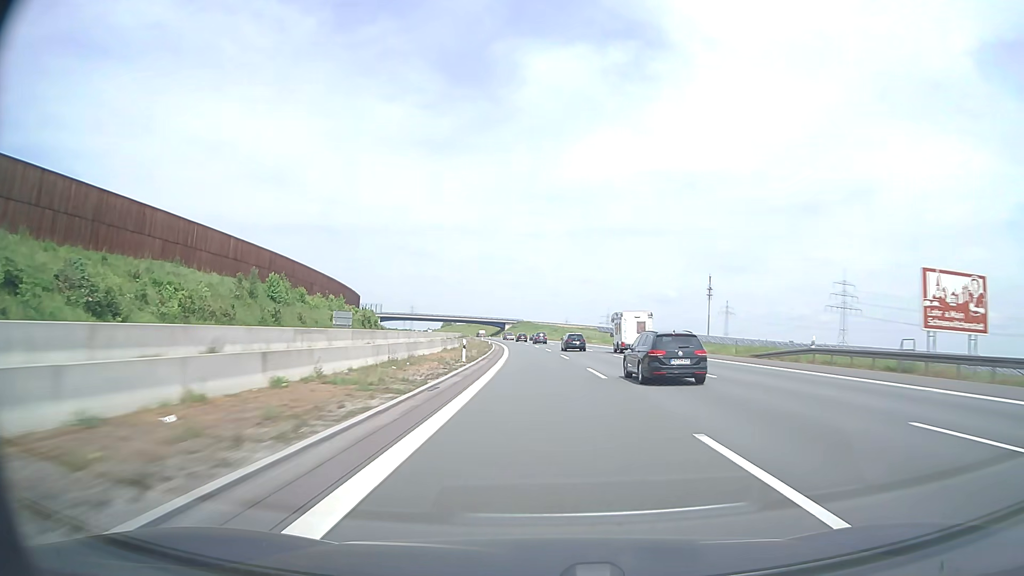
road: motorway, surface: asphalt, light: Day
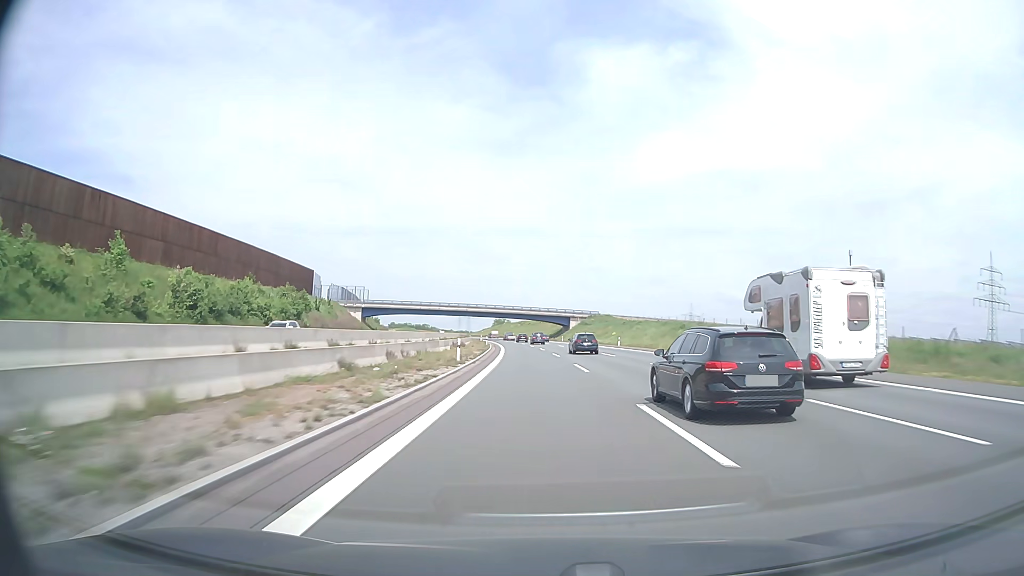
(-4.9, +103.2) m; -6°
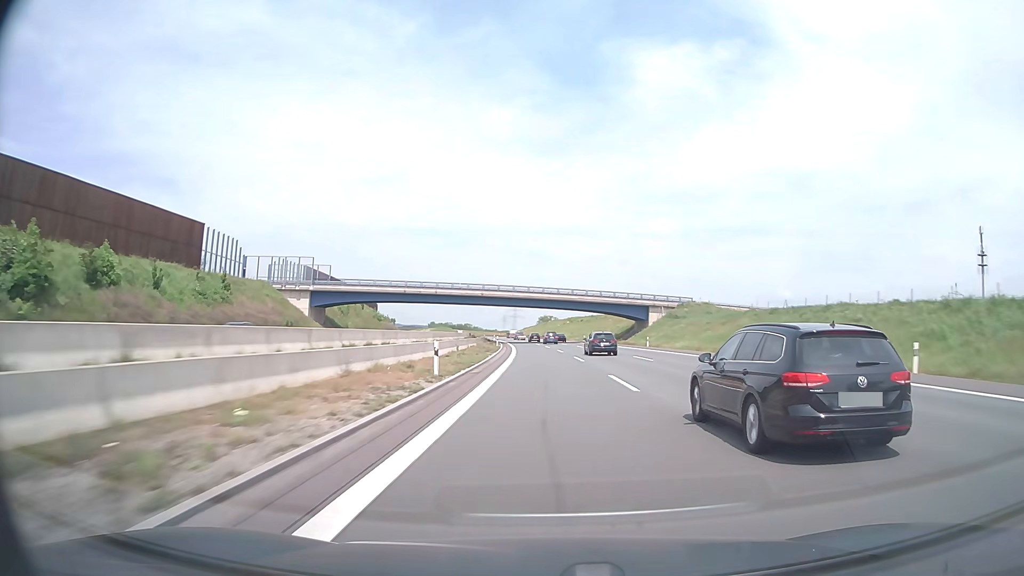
(-2.3, +62.3) m; -4°
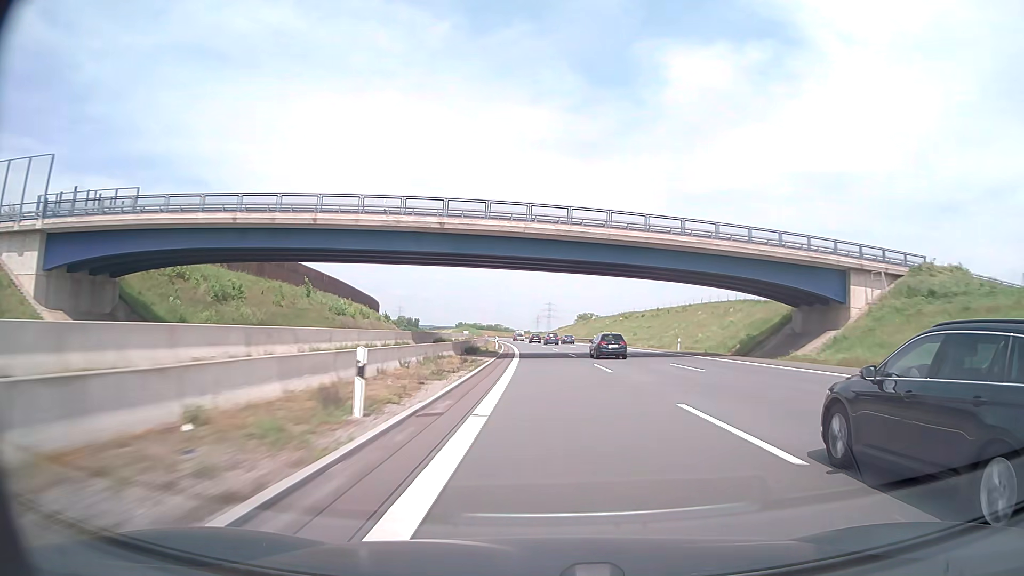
(-1.8, +62.6) m; -3°
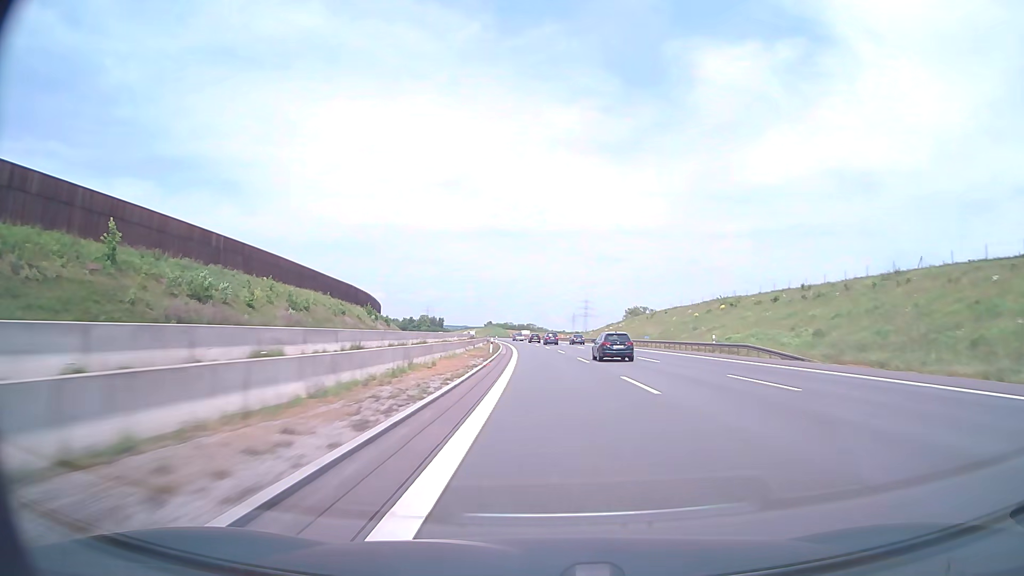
(-1.5, +63.0) m; -3°
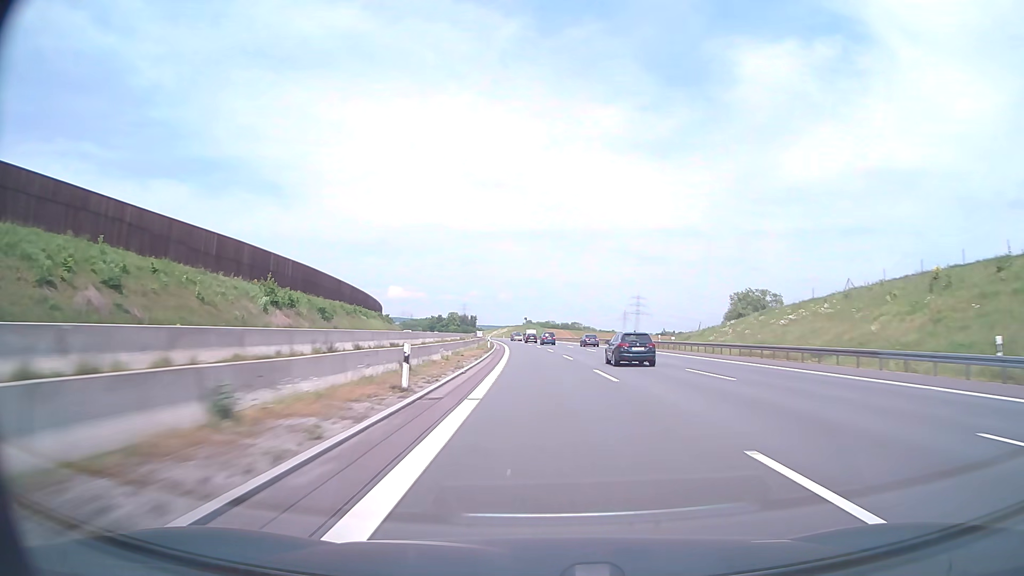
(-3.2, +85.2) m; -4°
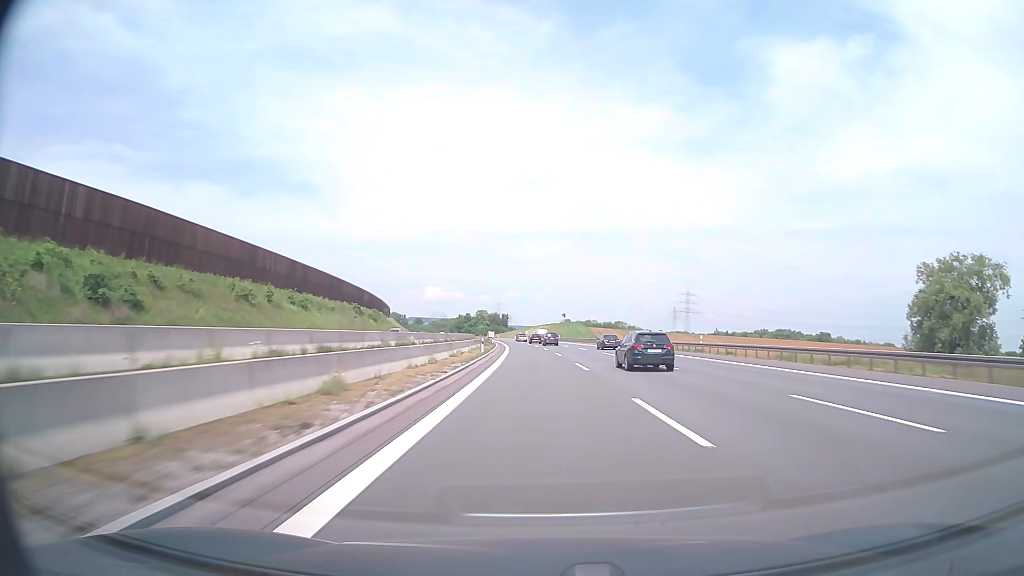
(-1.8, +64.9) m; -3°
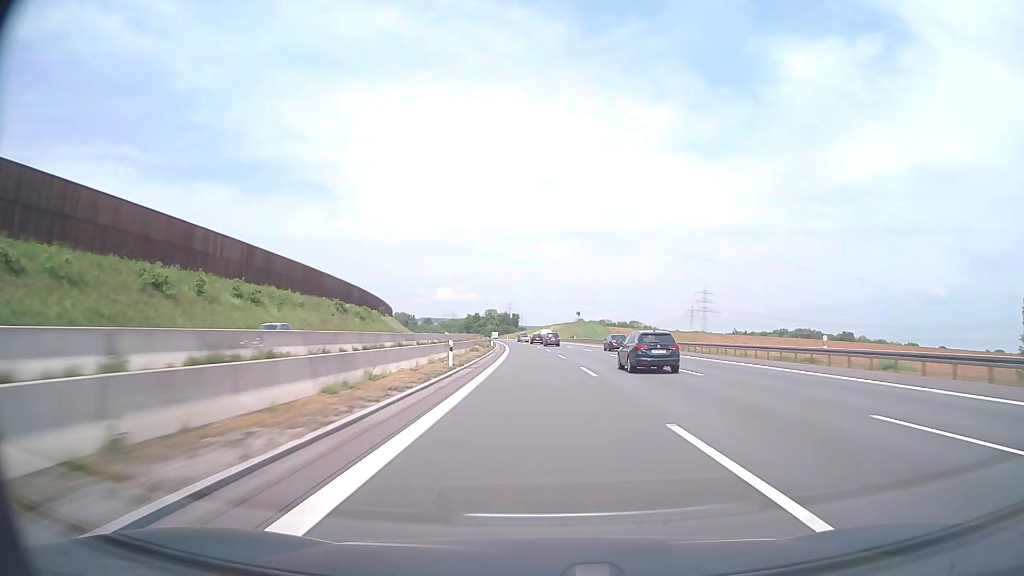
(-0.2, +21.8) m; -1°
